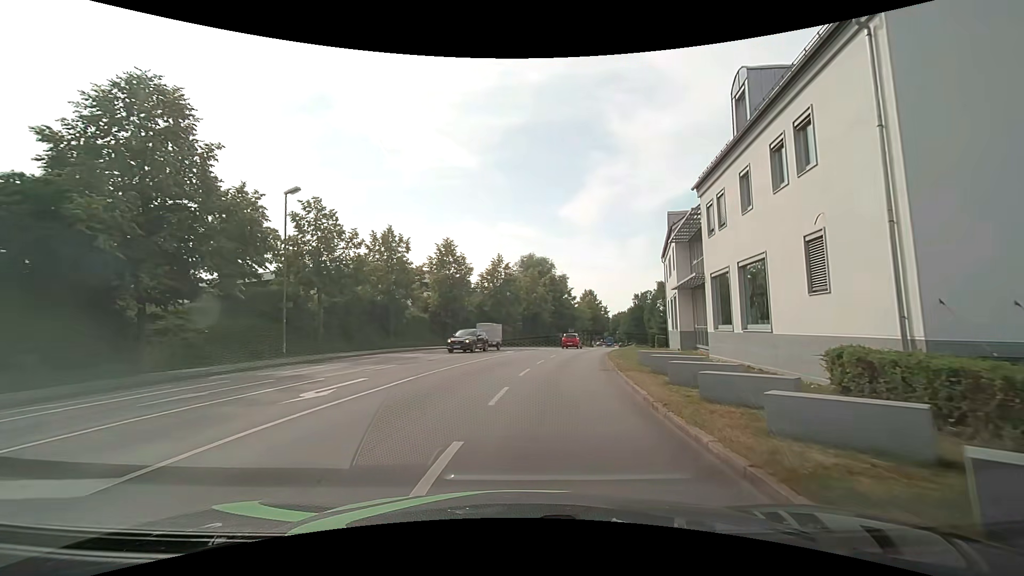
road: tertiary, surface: asphalt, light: Day
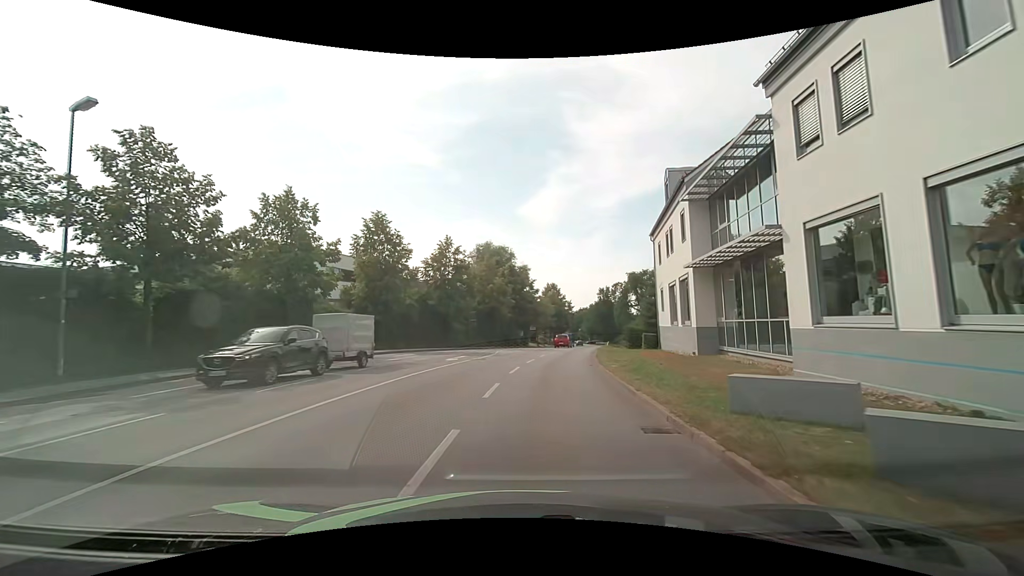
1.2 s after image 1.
(+0.6, +11.2) m; +5°
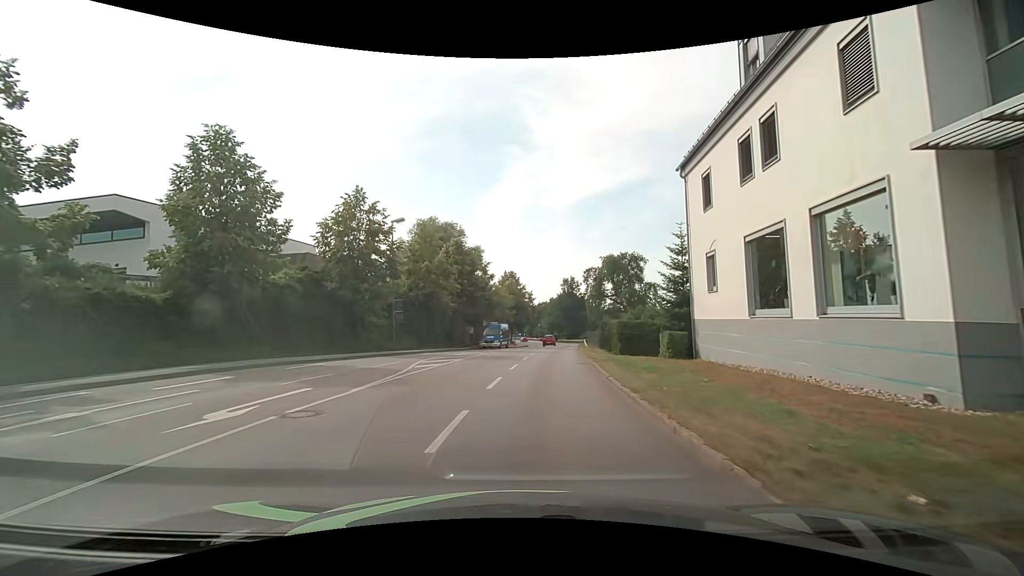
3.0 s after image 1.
(+0.7, +16.2) m; +4°
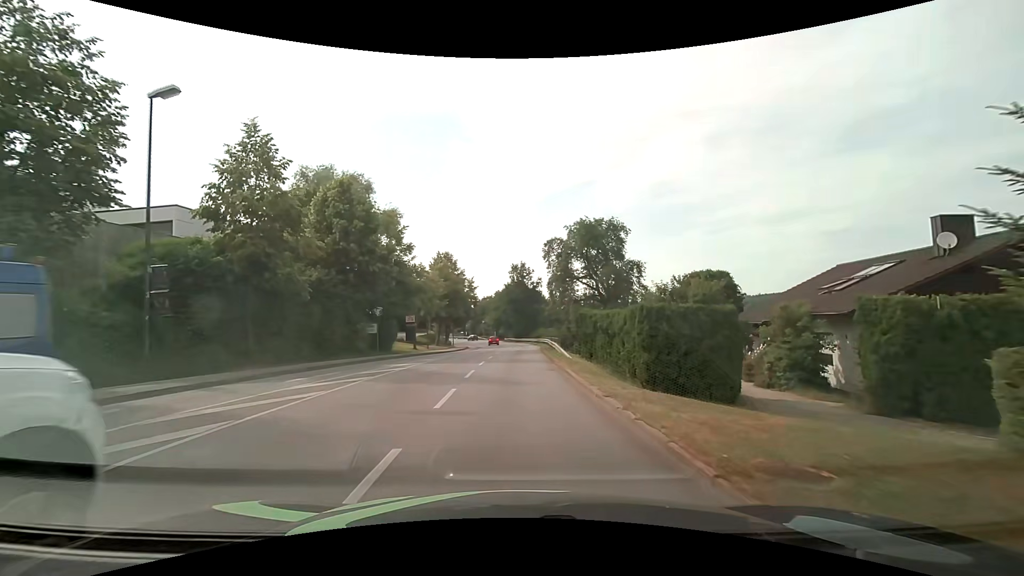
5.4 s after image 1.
(+1.3, +20.4) m; +7°
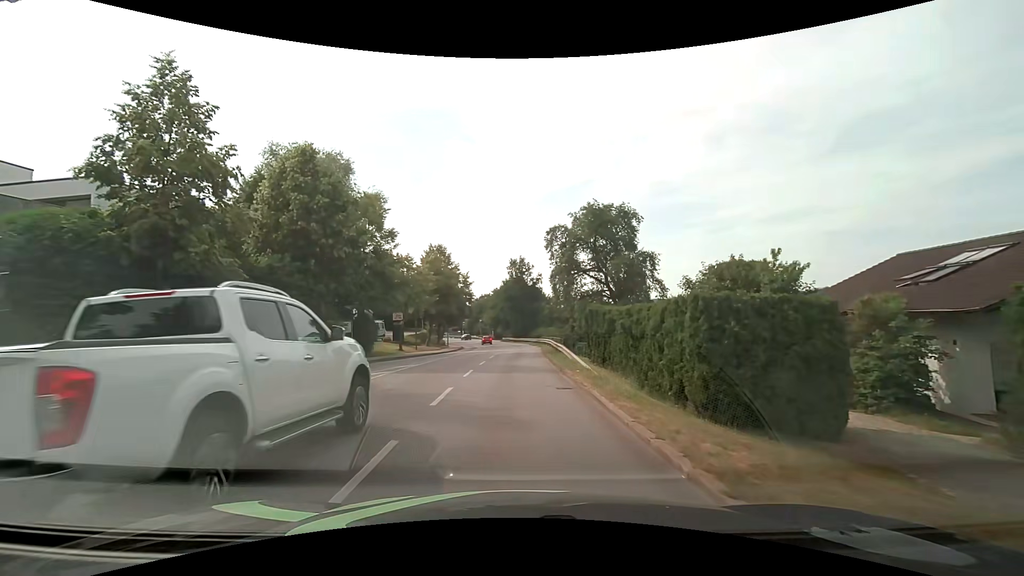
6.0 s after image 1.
(0.0, +5.6) m; +1°
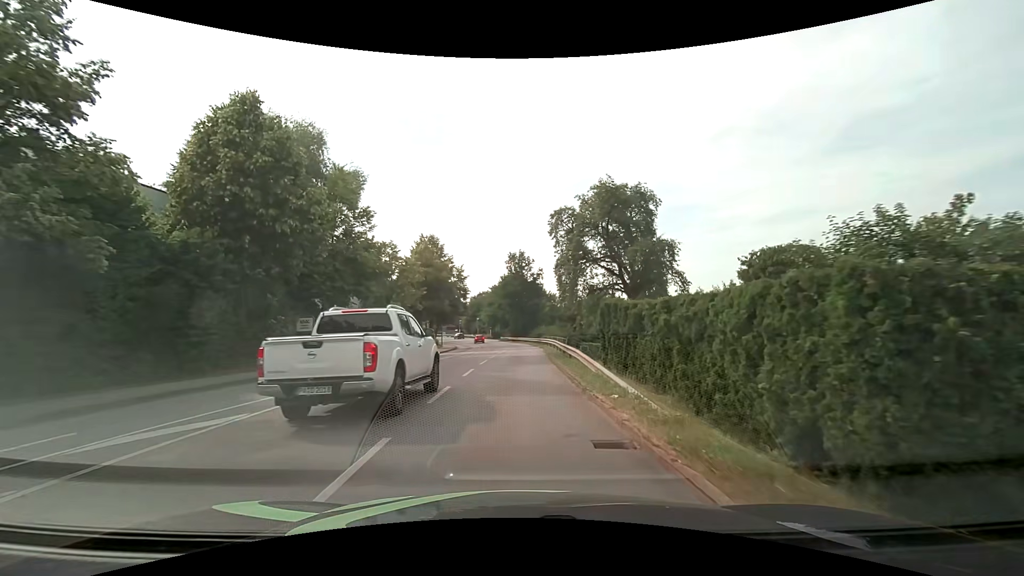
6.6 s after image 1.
(0.0, +6.0) m; 0°
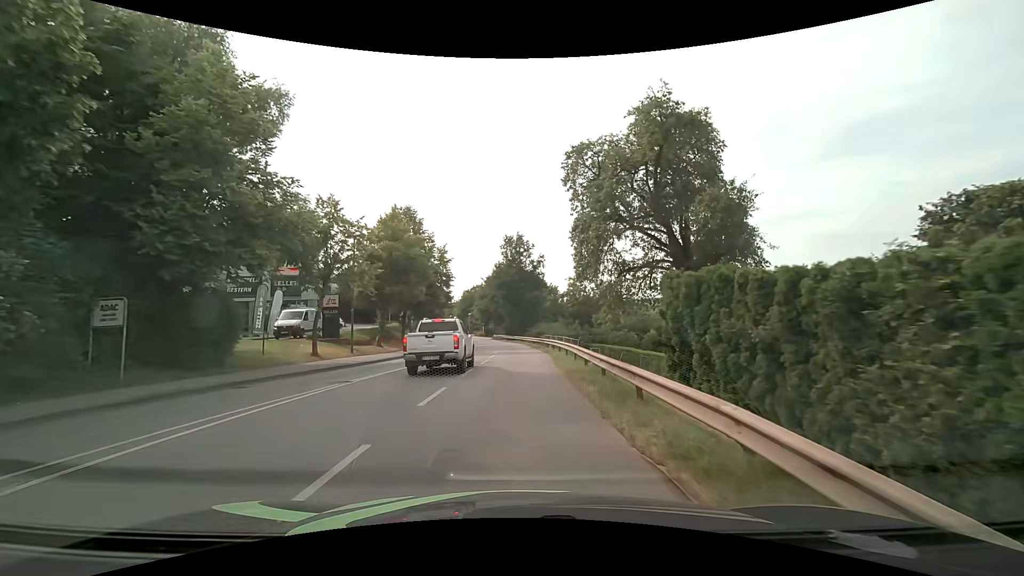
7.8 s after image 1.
(0.0, +12.5) m; +1°
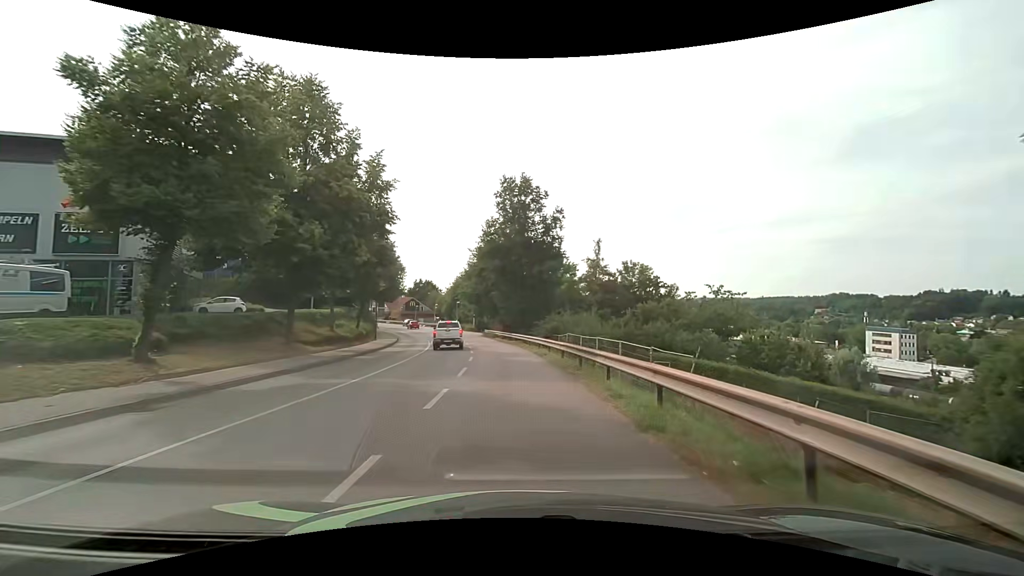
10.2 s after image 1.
(0.0, +24.4) m; 0°
(0, +10) (-1, +20) (-3, +30) (-5, +40) (-7, +49) (-9, +59) (-11, +69) (-14, +79) (-17, +88) (-21, +97) m
